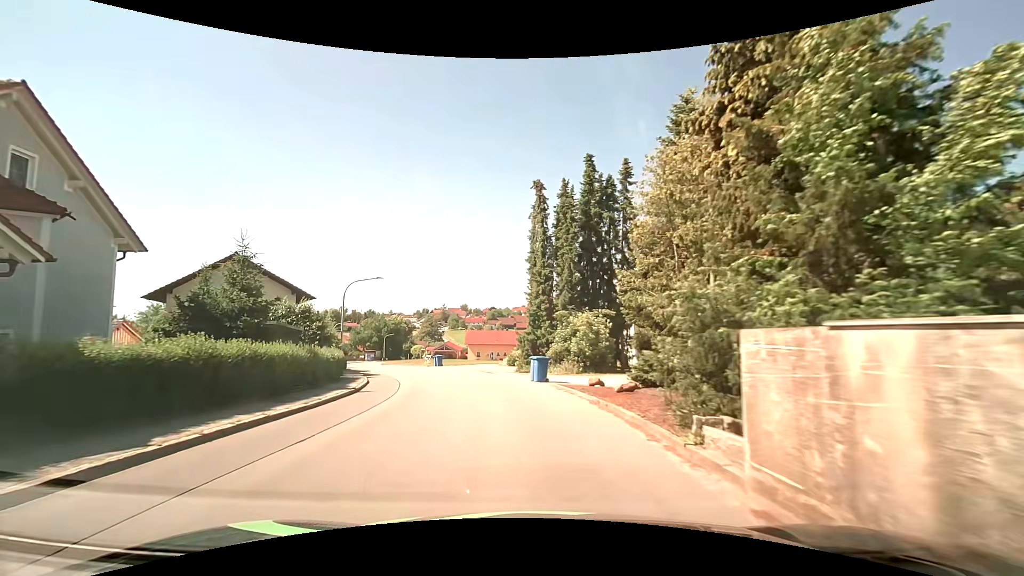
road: tertiary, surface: asphalt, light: Day
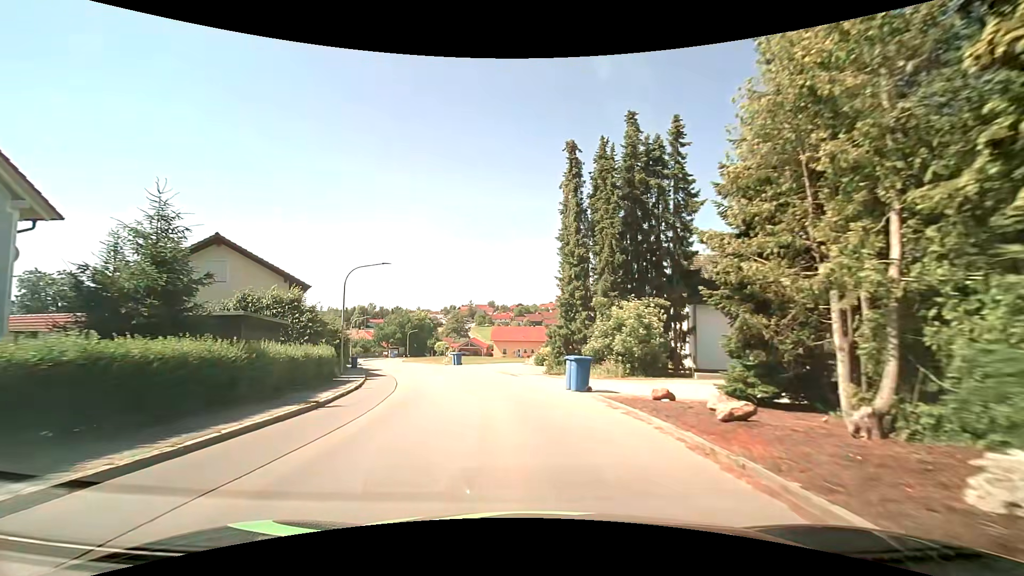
(-0.2, +5.7) m; -4°
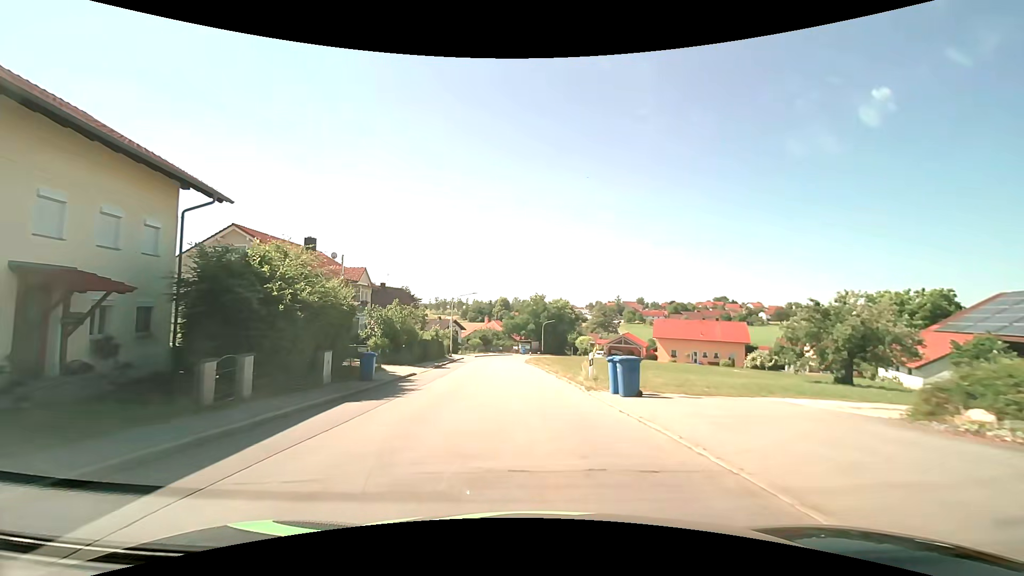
(-4.4, +29.8) m; -17°
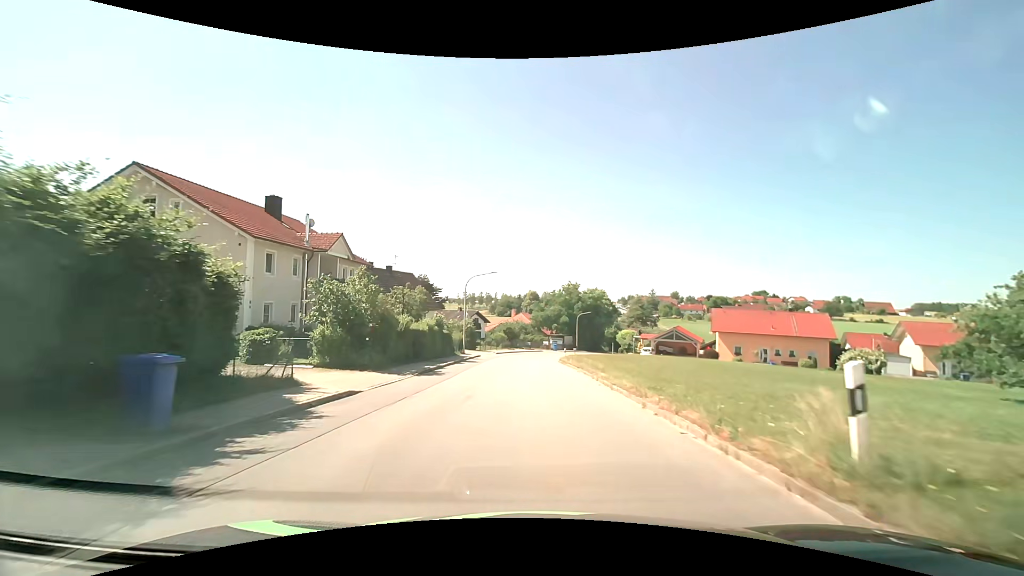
(-0.2, +12.7) m; -2°
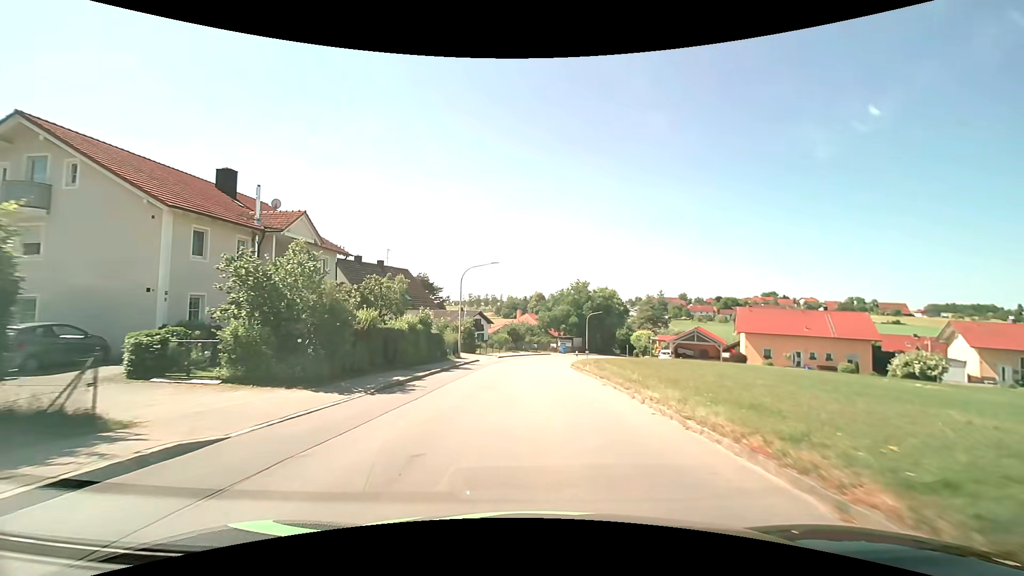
(-0.1, +6.4) m; -1°
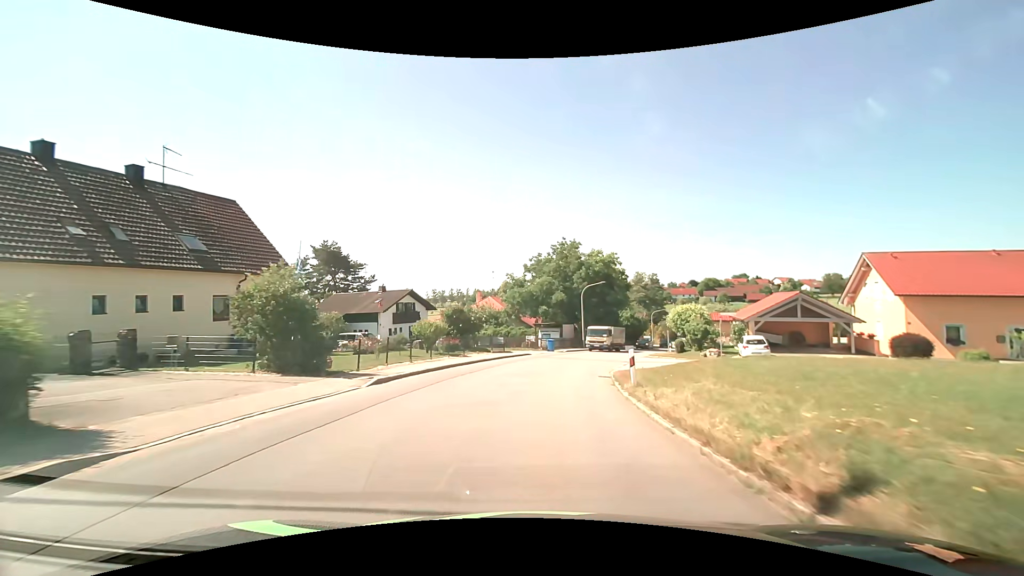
(+0.4, +32.4) m; +3°
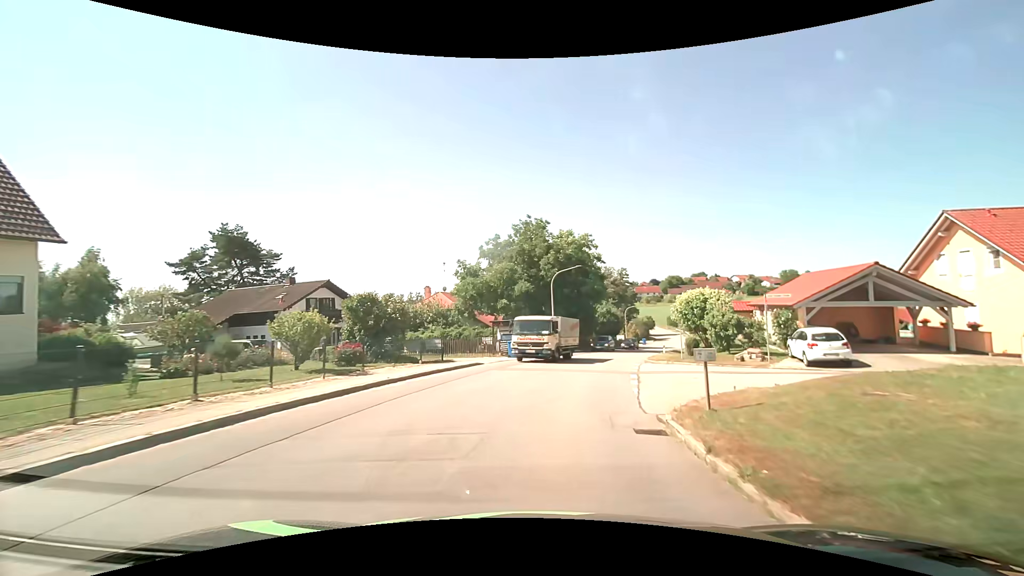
(+0.4, +12.4) m; +4°
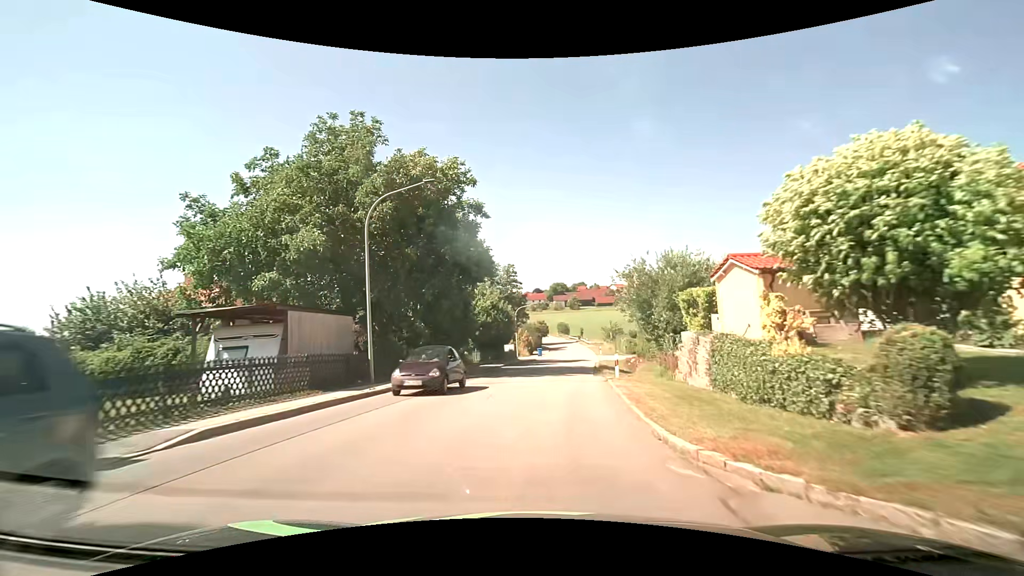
(+3.1, +24.7) m; +13°
(0, +10) (+1, +20) (+2, +30) (+3, +40) (+5, +50) (+6, +60) (+7, +70) (+8, +80) (+8, +90) (+8, +100) m
